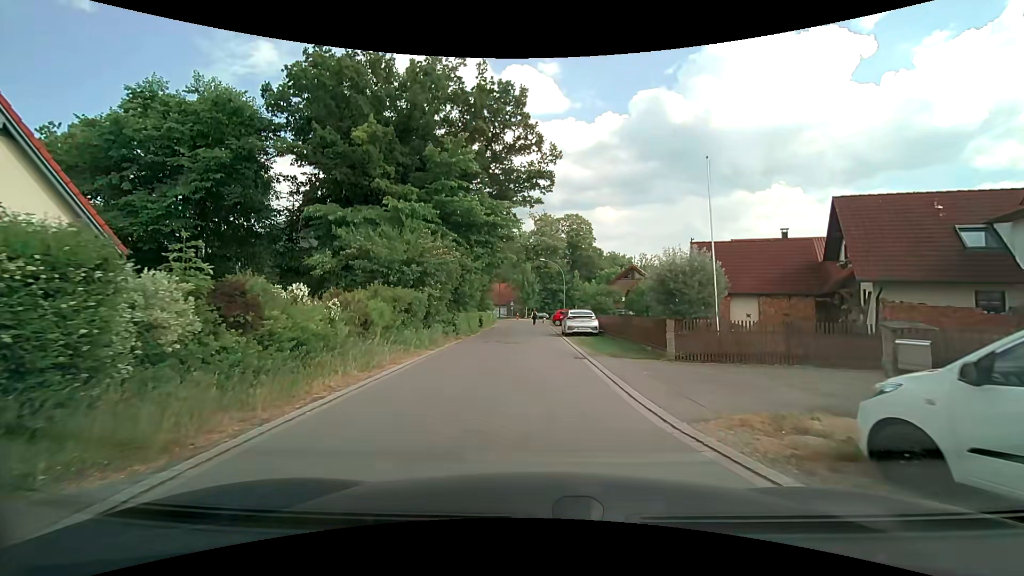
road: residential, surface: asphalt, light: Day
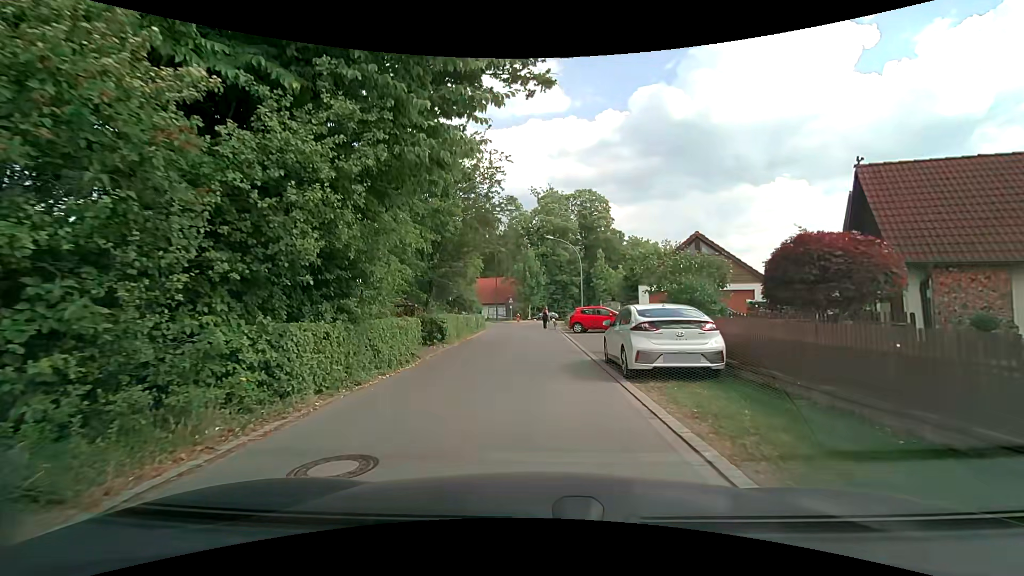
(0.0, +17.2) m; 0°
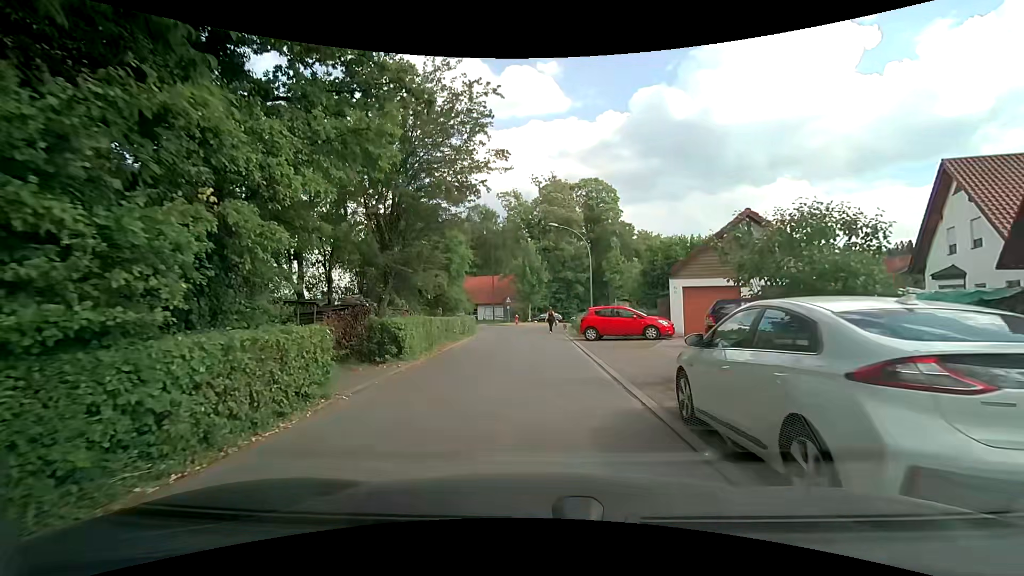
(0.0, +6.6) m; 0°
(0, +10) (0, +20) (0, +30) (-1, +40) (-6, +49) (-14, +54) (-23, +57) (-33, +58) (-43, +60) (-53, +62) m
